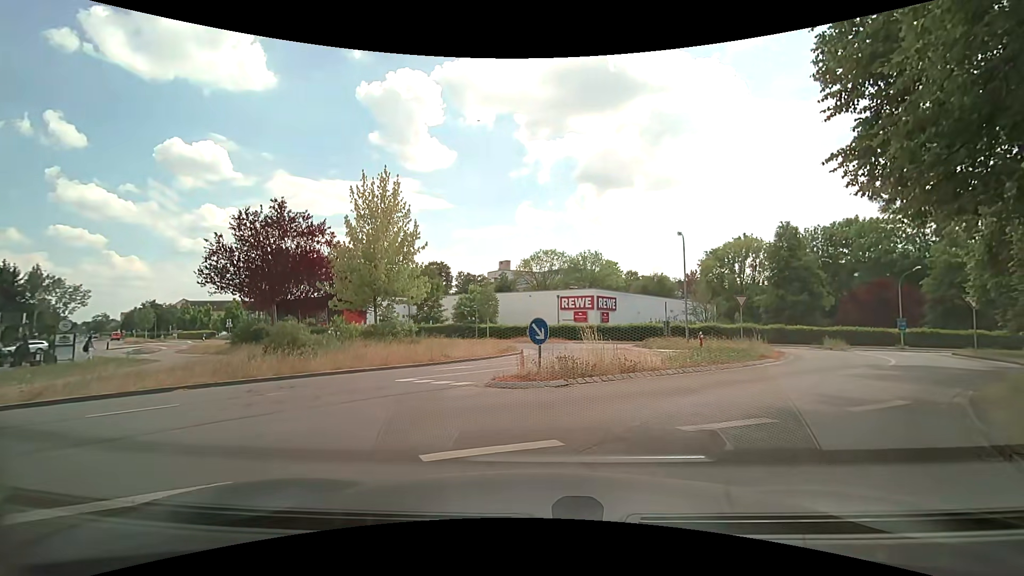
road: residential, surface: asphalt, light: Day
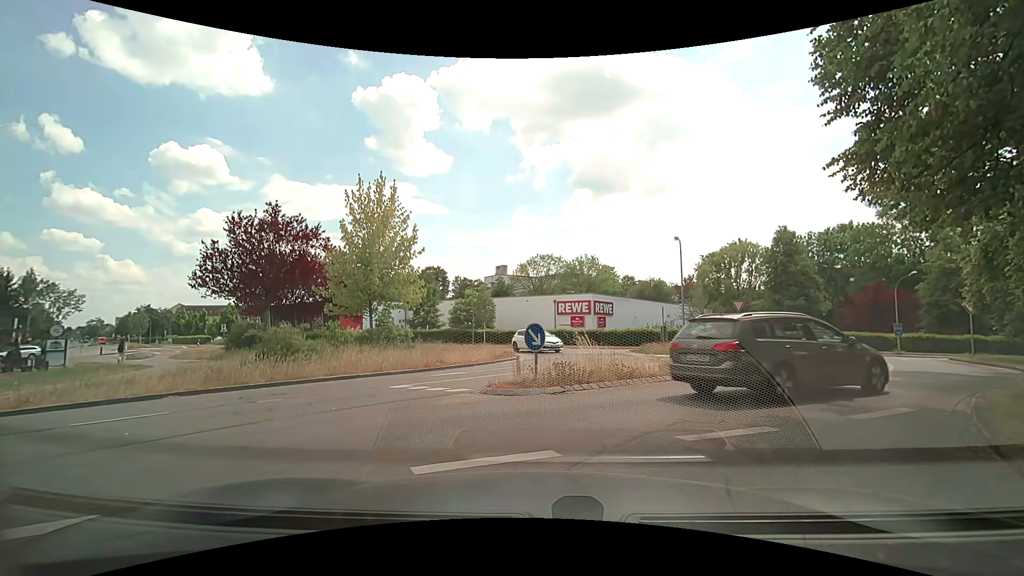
(0.0, +0.3) m; 0°
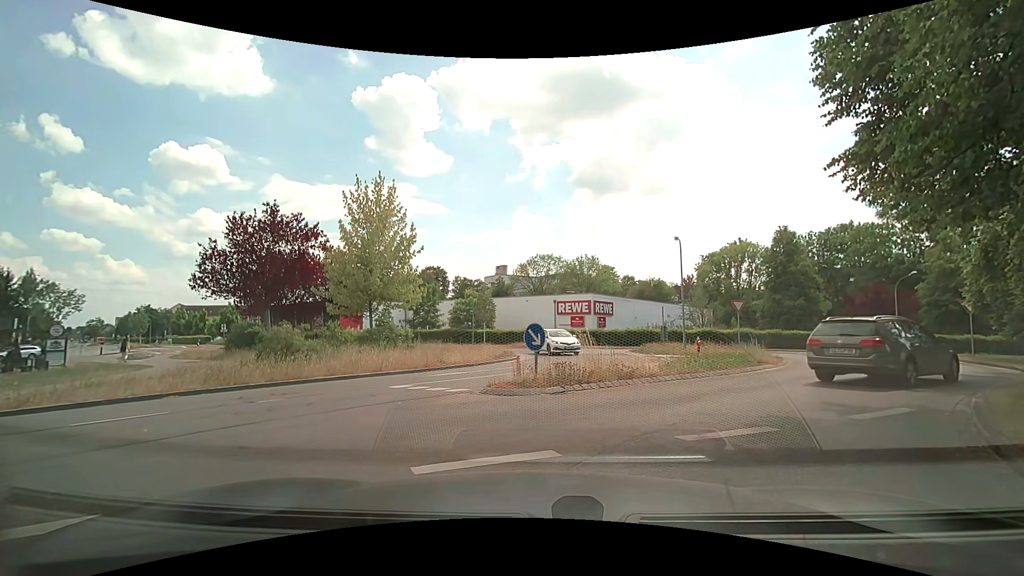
(0.0, 0.0) m; 0°
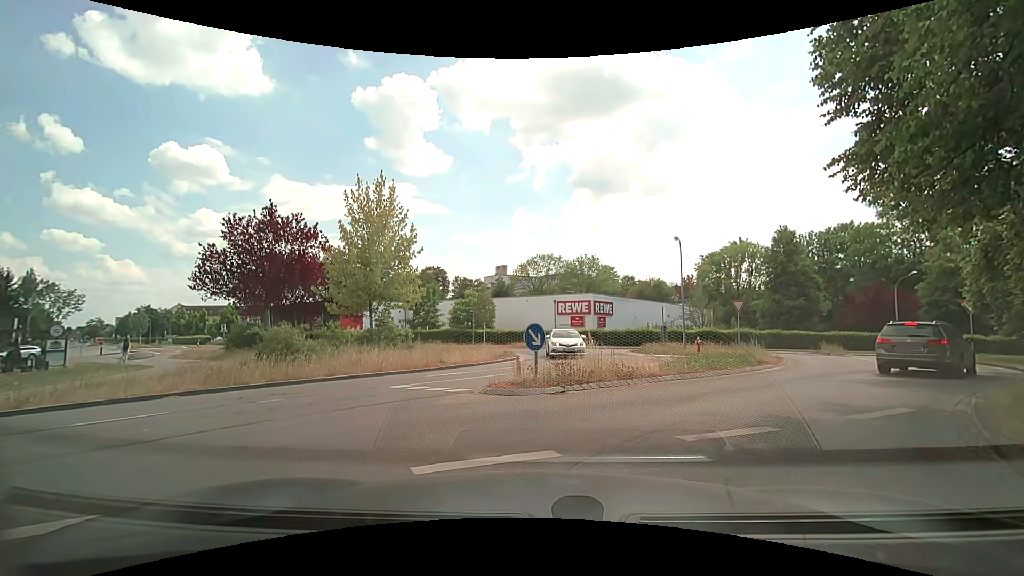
(0.0, 0.0) m; 0°
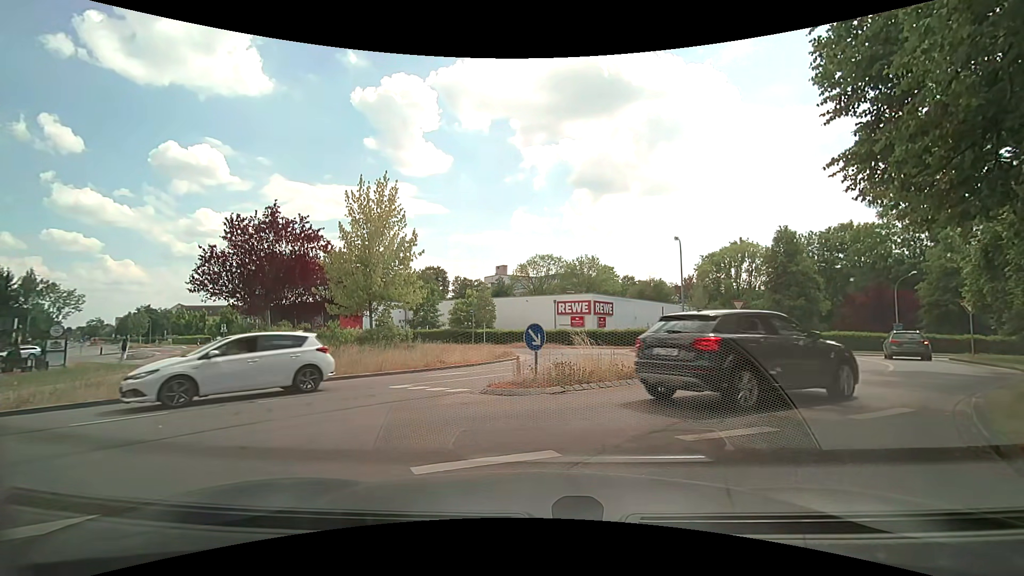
(0.0, 0.0) m; 0°
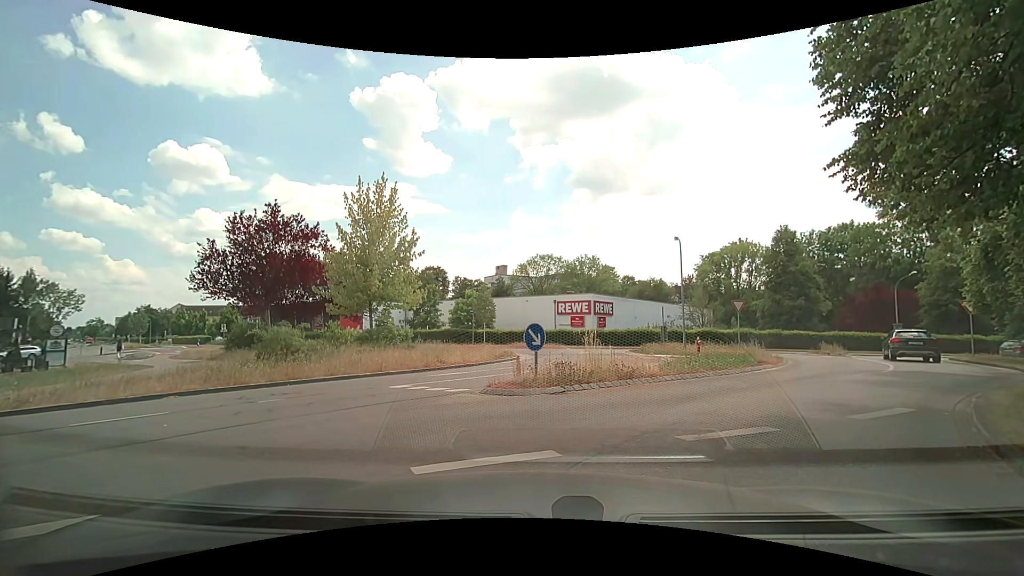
(0.0, 0.0) m; 0°
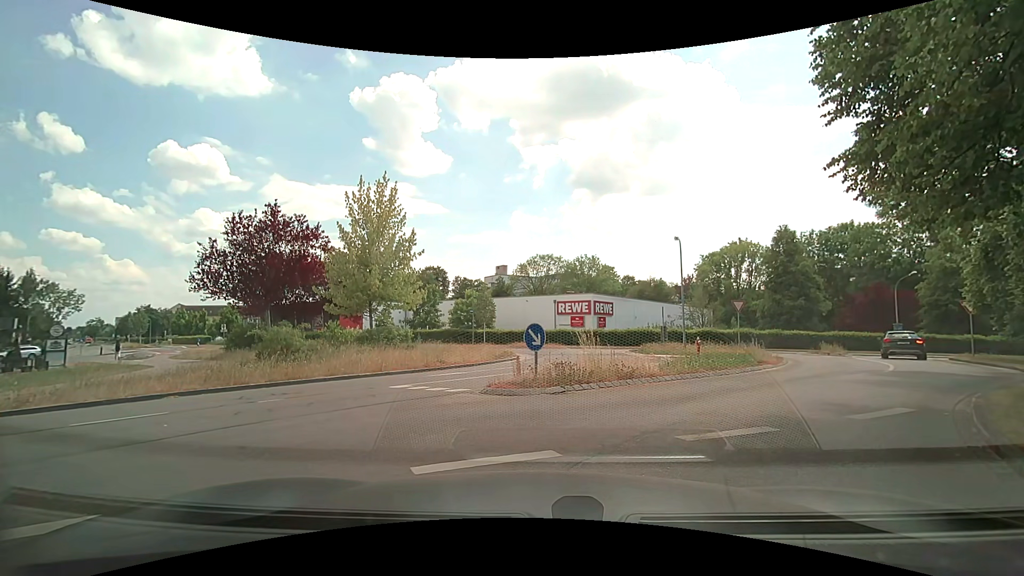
(0.0, 0.0) m; 0°
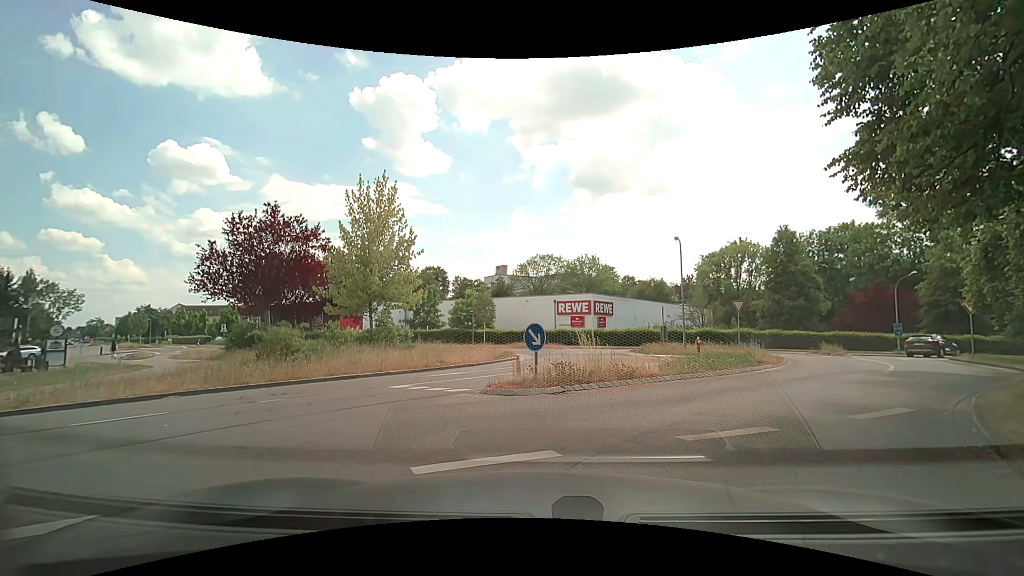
(0.0, 0.0) m; 0°
